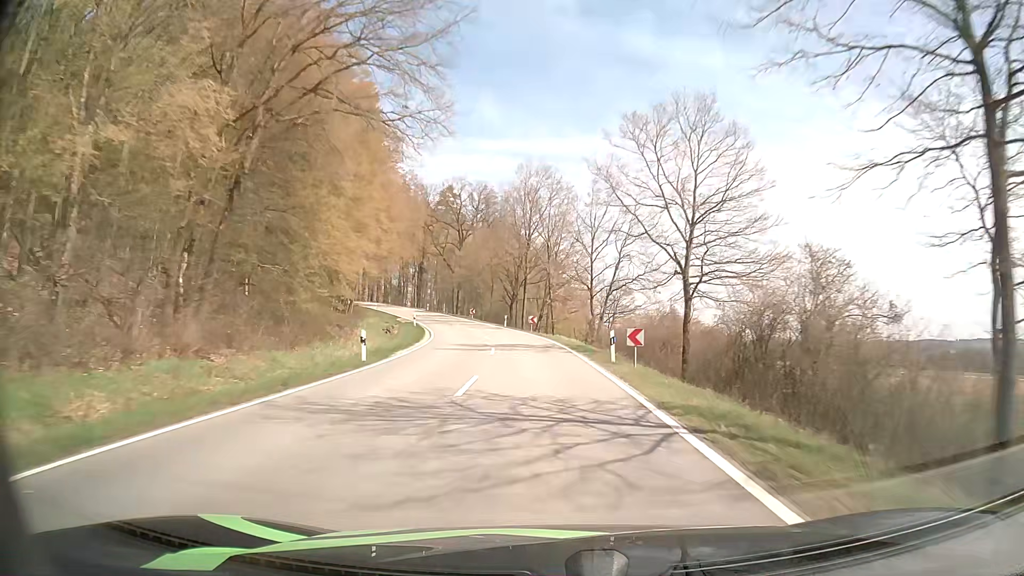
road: tertiary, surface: asphalt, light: Day
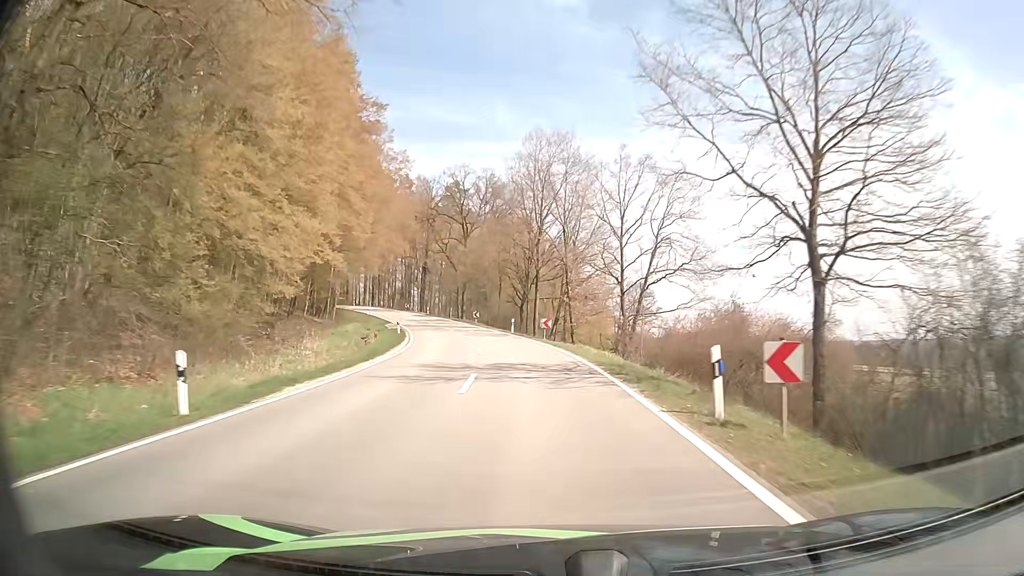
(-0.1, +11.9) m; -1°
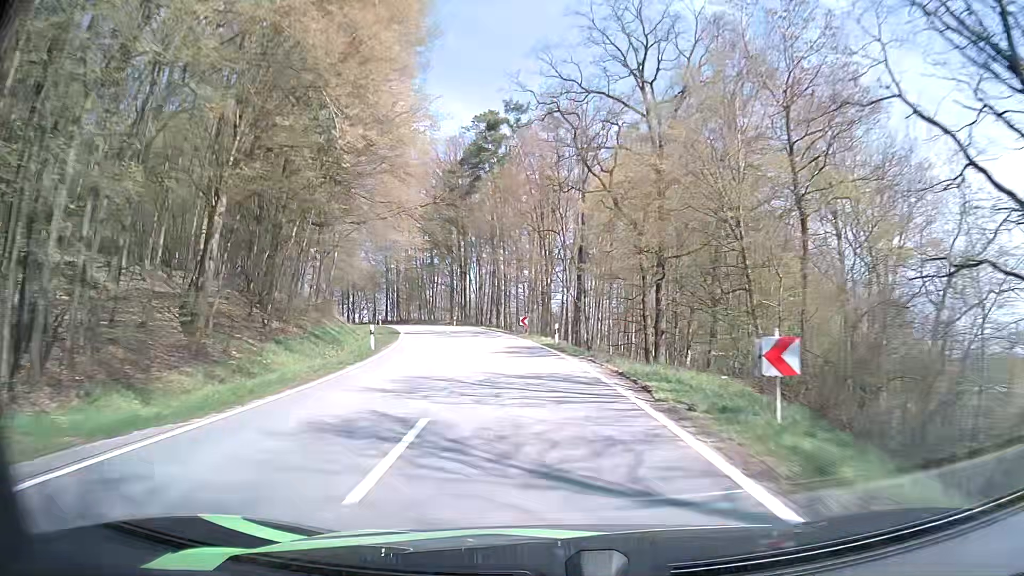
(-7.2, +56.7) m; -16°
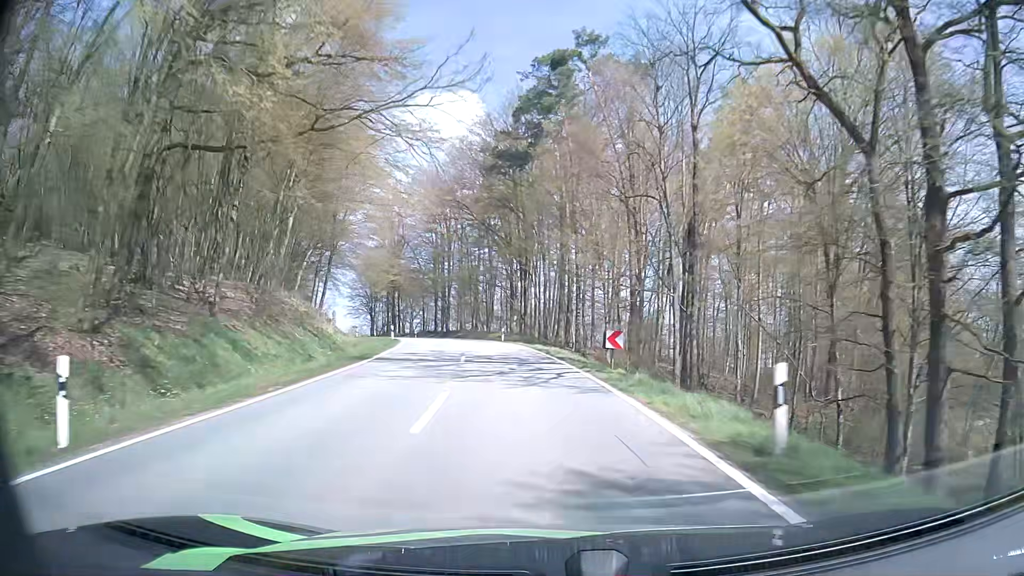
(-1.0, +22.3) m; -5°
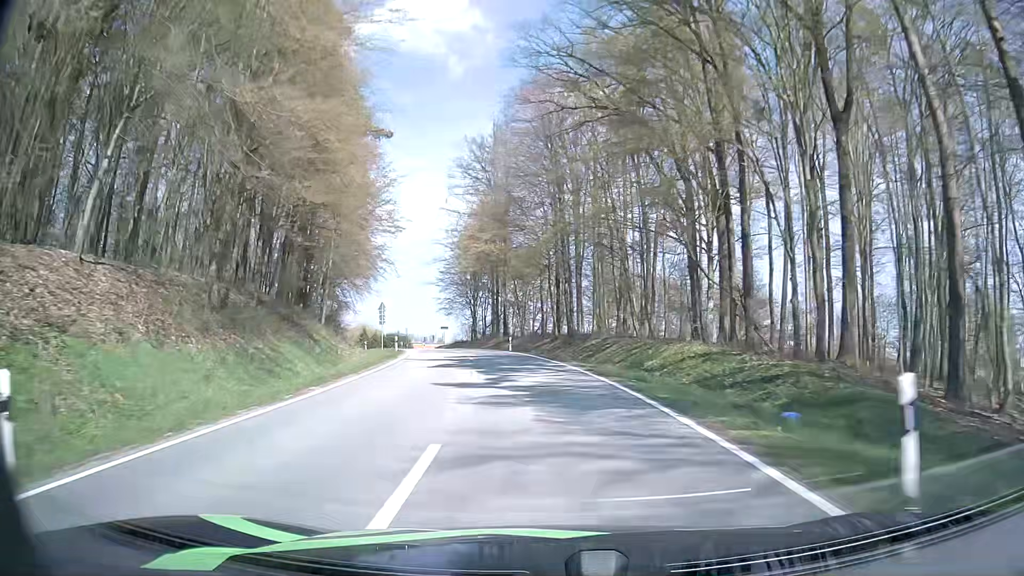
(-4.8, +42.3) m; -13°
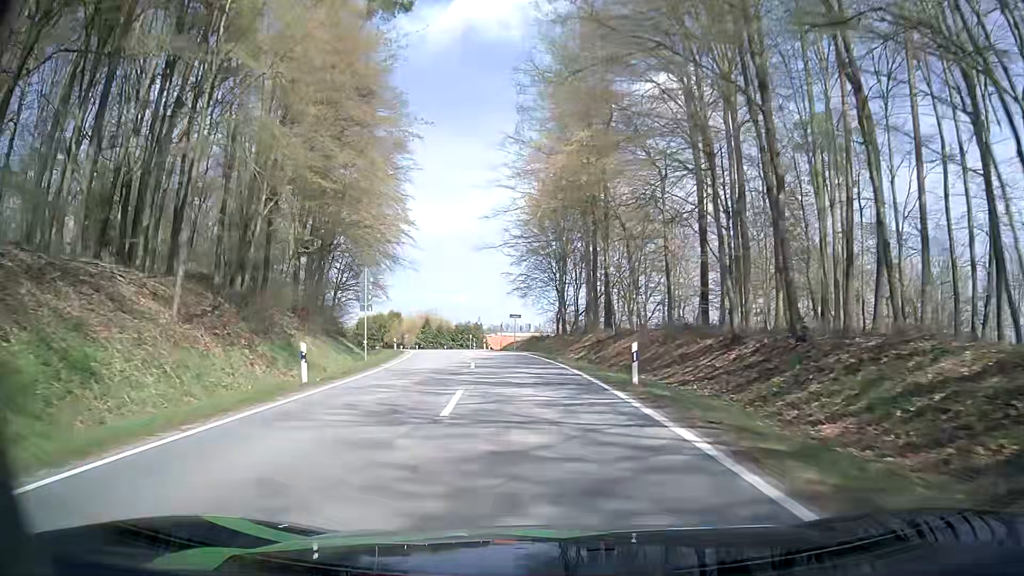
(-2.1, +31.0) m; -8°
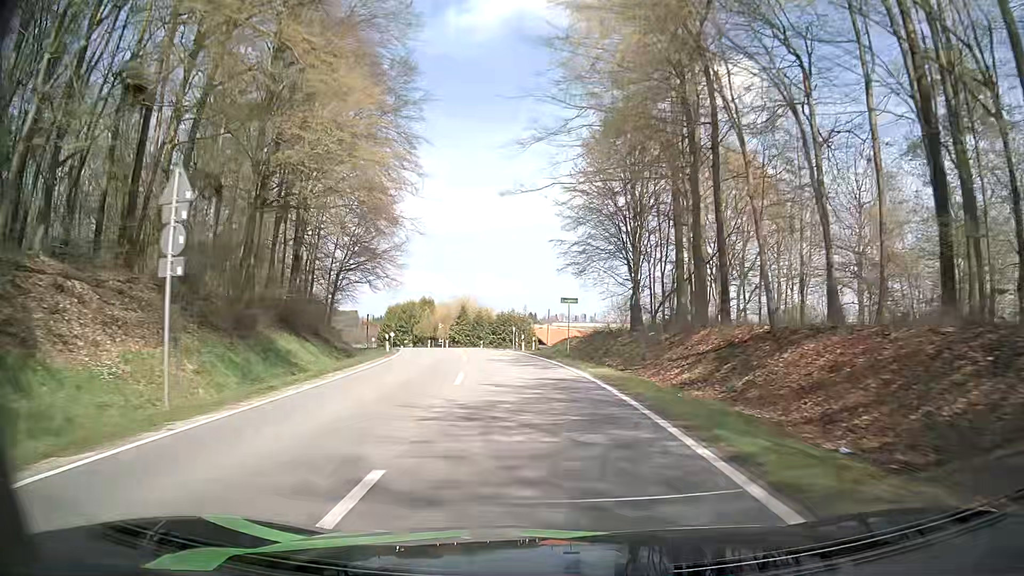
(-0.6, +20.5) m; -3°
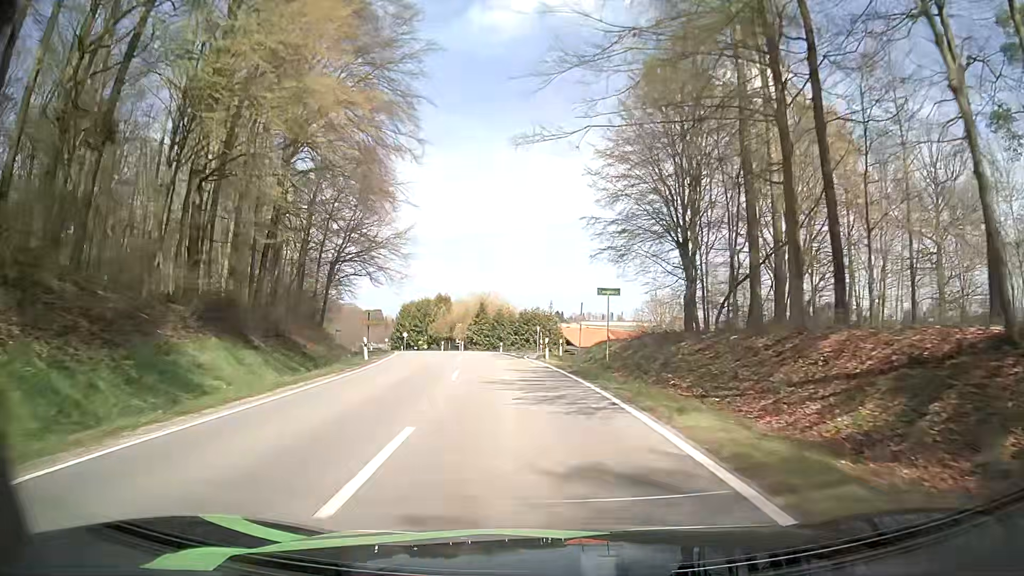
(-0.3, +10.1) m; -3°
(0, +10) (-1, +20) (-2, +30) (-4, +40) (-6, +50) (-9, +59) (-12, +69) (-16, +78) (-20, +87) (-24, +96) m
